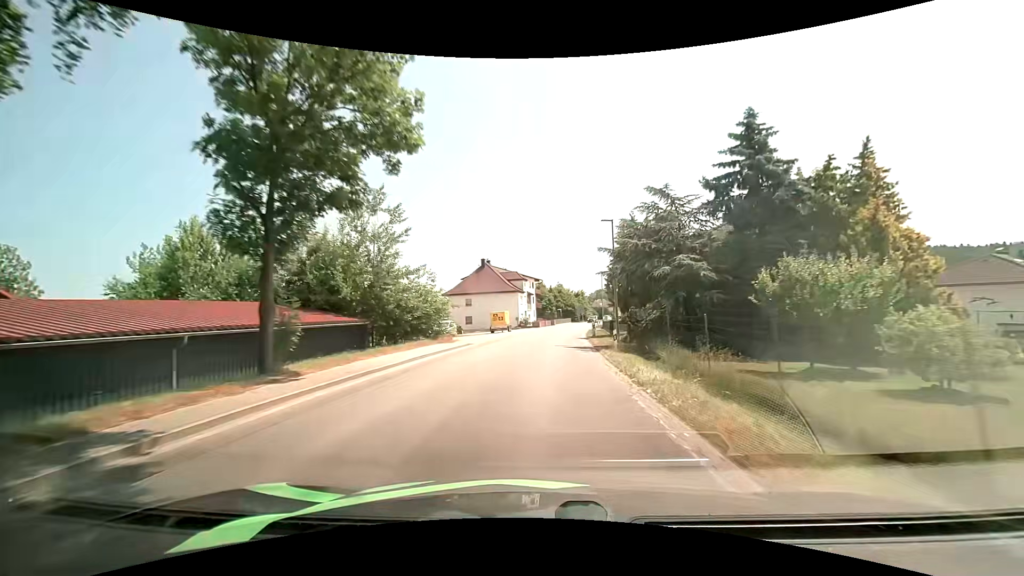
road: secondary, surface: asphalt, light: Day
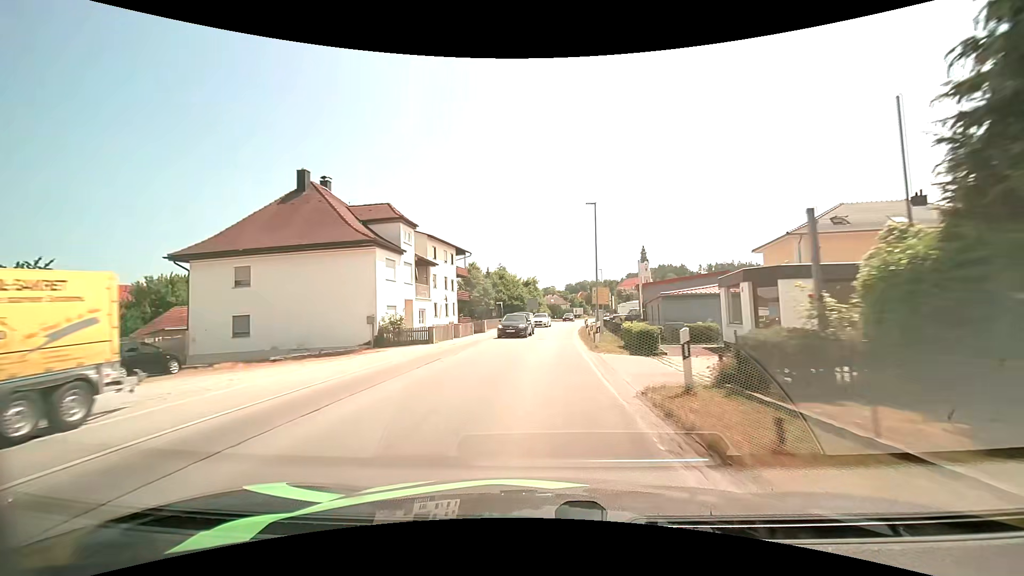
(+2.1, +44.9) m; +5°
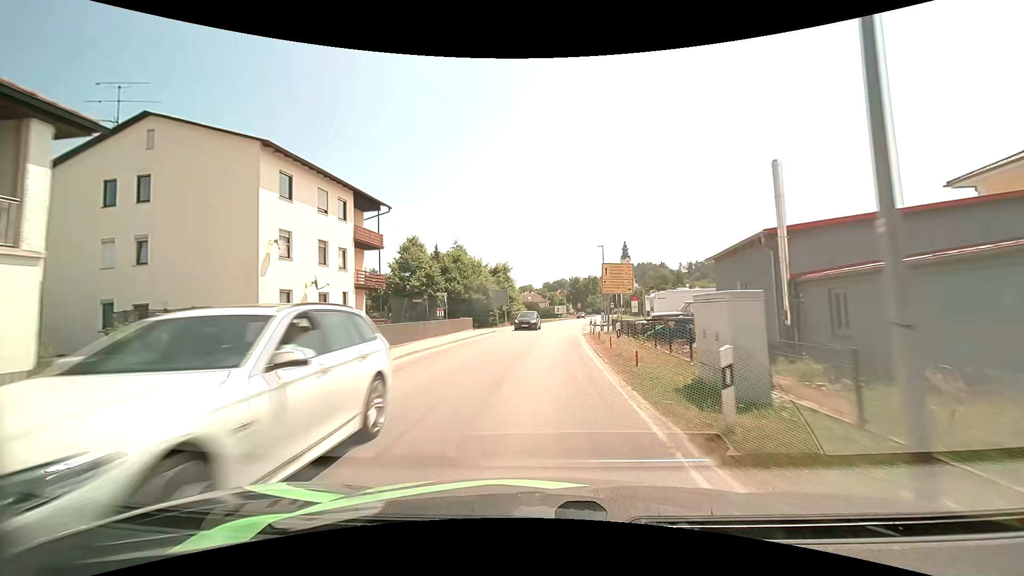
(+0.8, +26.7) m; +3°
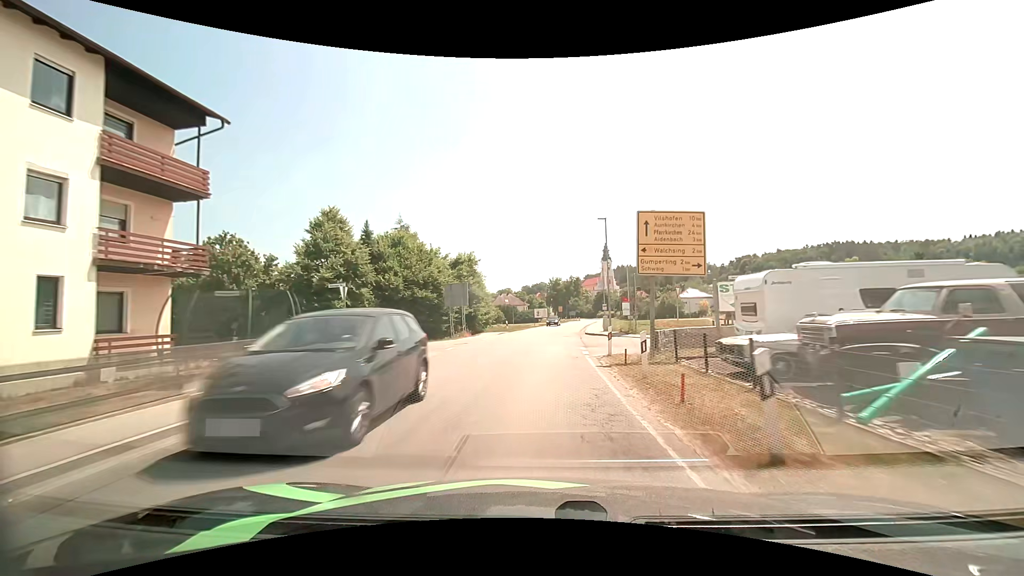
(+0.4, +17.3) m; +3°
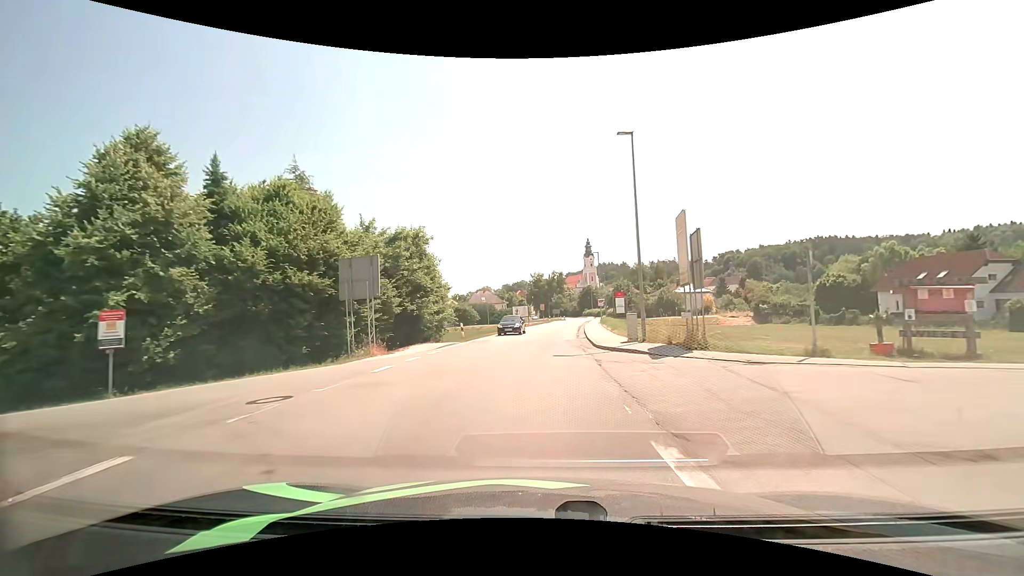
(+0.2, +17.0) m; +2°
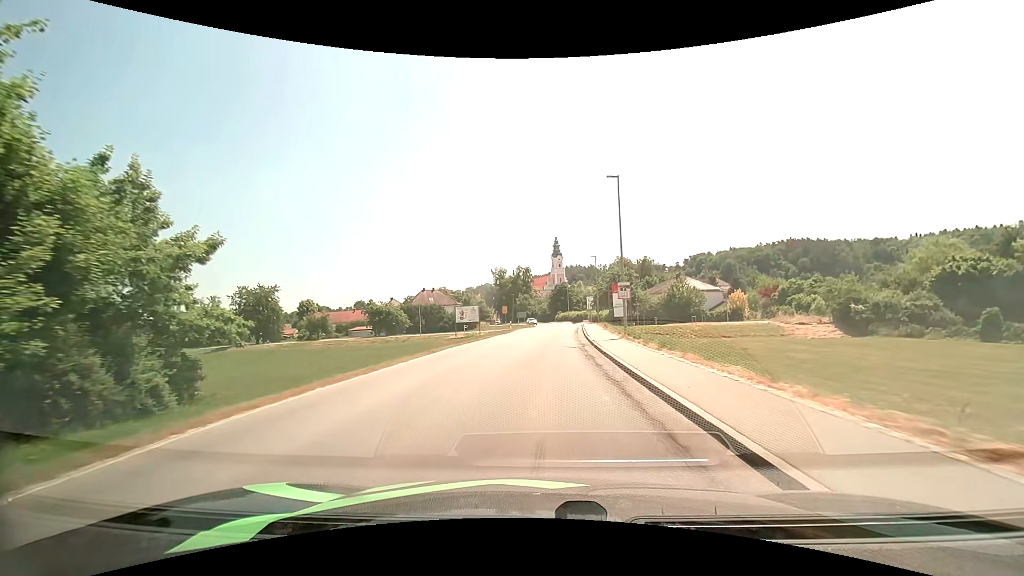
(+0.9, +33.2) m; +4°
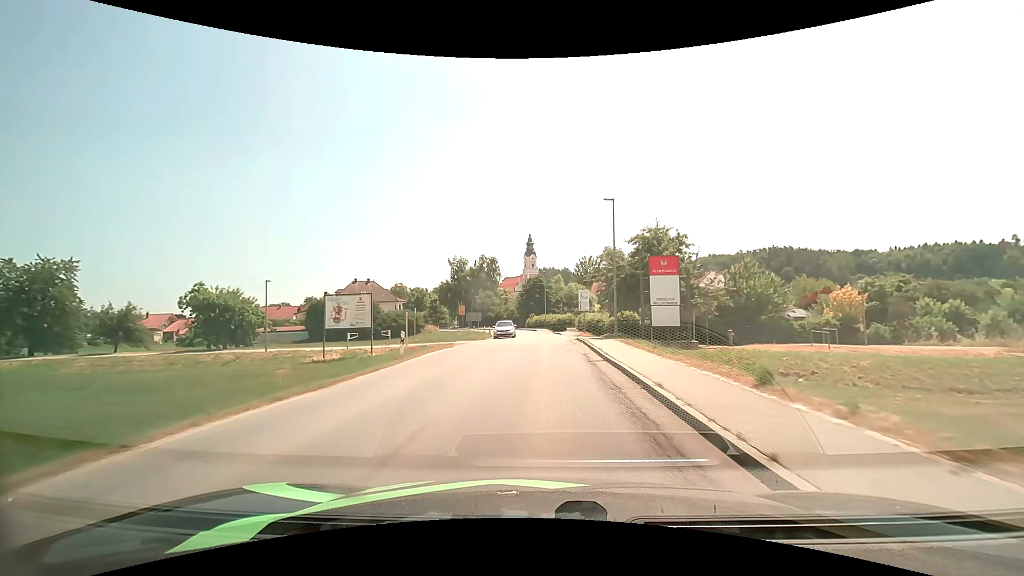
(+1.0, +32.1) m; +3°
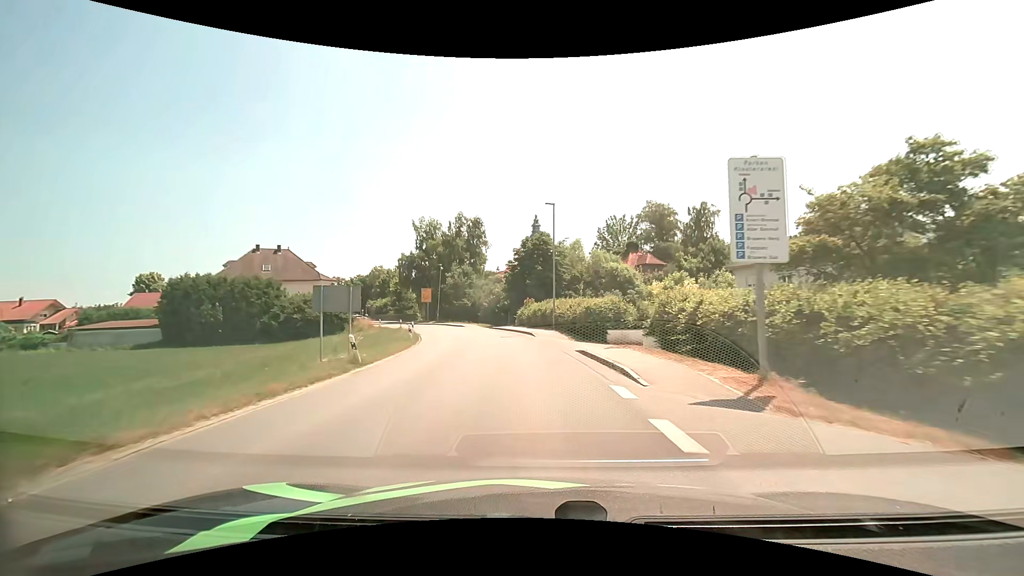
(+0.5, +39.0) m; -1°
(0, +10) (-1, +20) (-2, +30) (-5, +40) (-8, +49) (-12, +58) (-17, +67) (-22, +76) (-27, +84) (-33, +92) m
